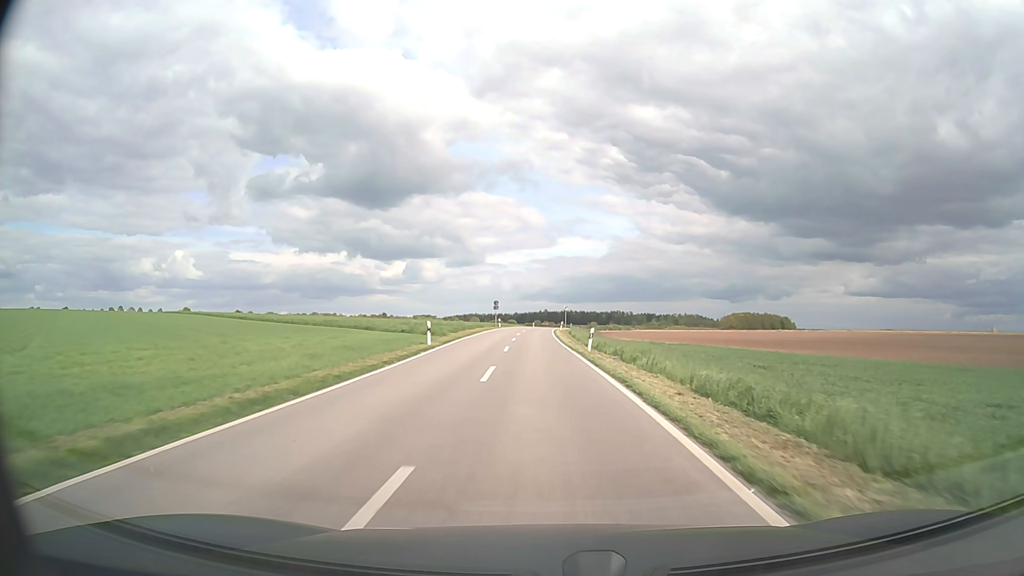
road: unclassified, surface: asphalt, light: Day
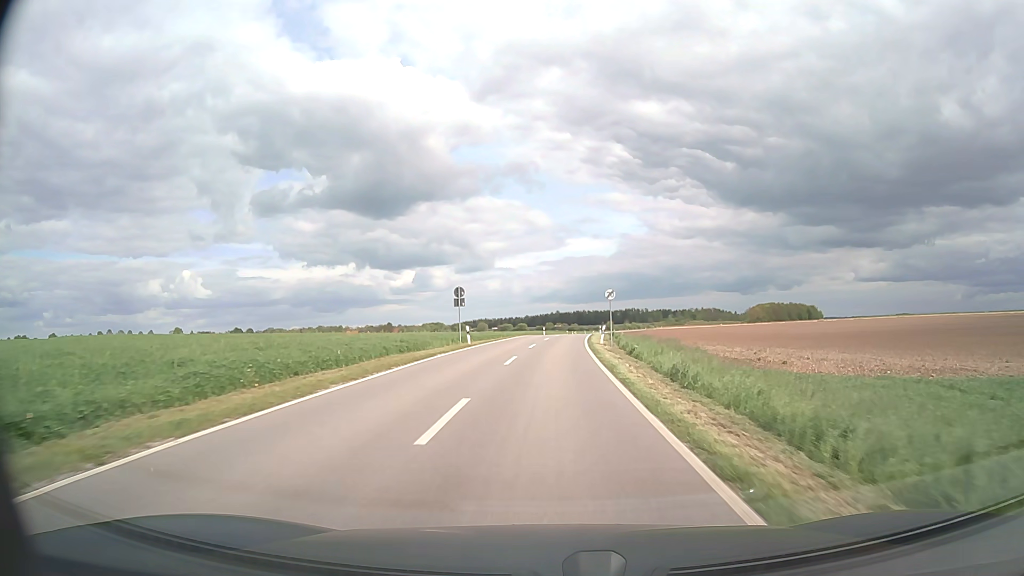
(-0.6, +42.8) m; -1°
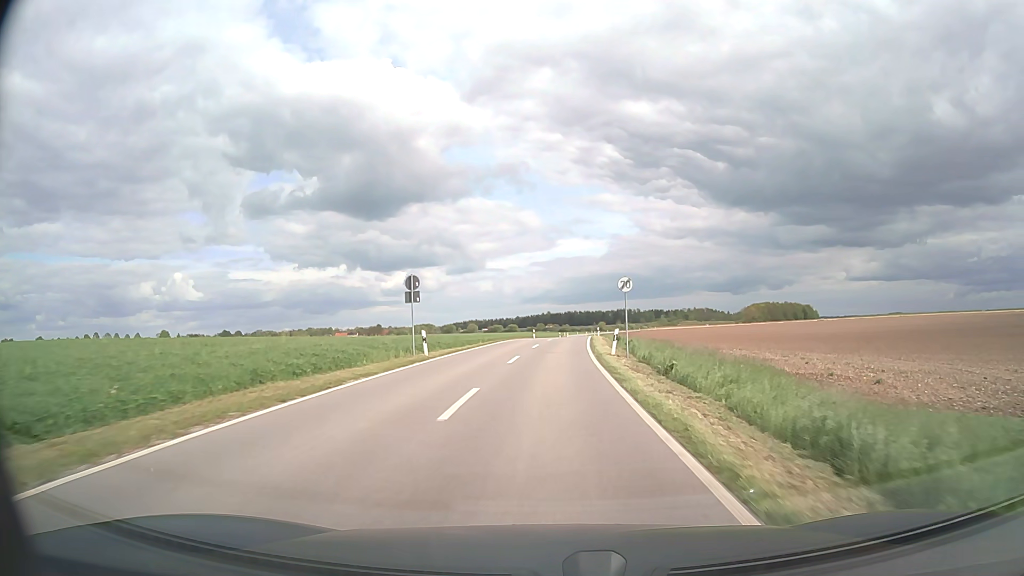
(+0.1, +10.8) m; +1°
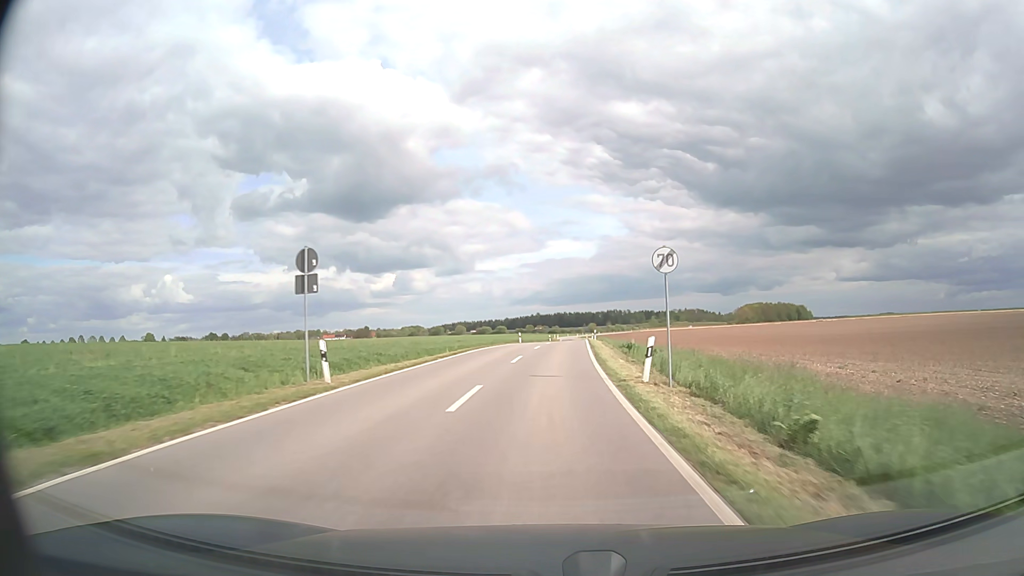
(+0.1, +10.9) m; +1°
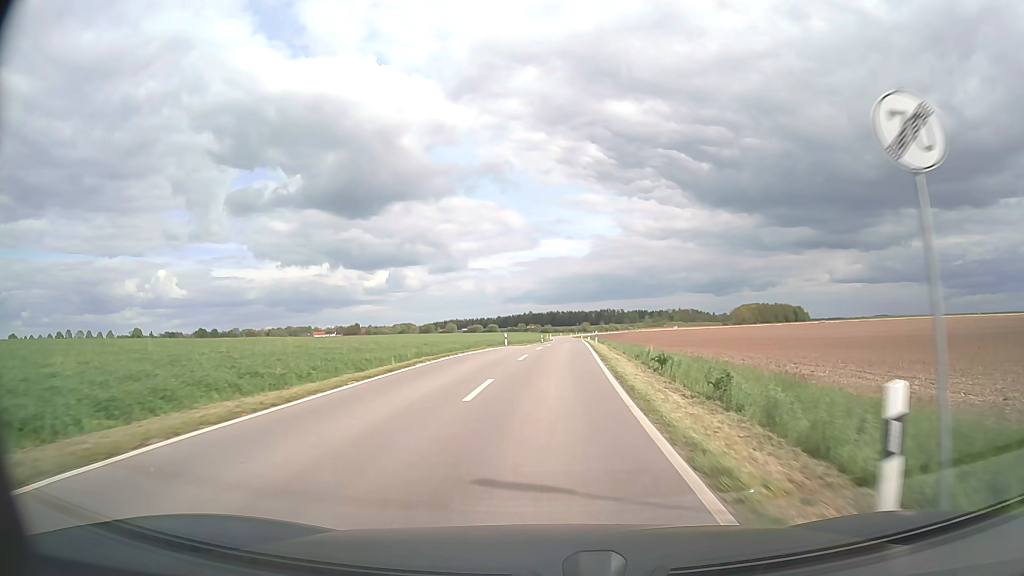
(+0.1, +10.9) m; +1°
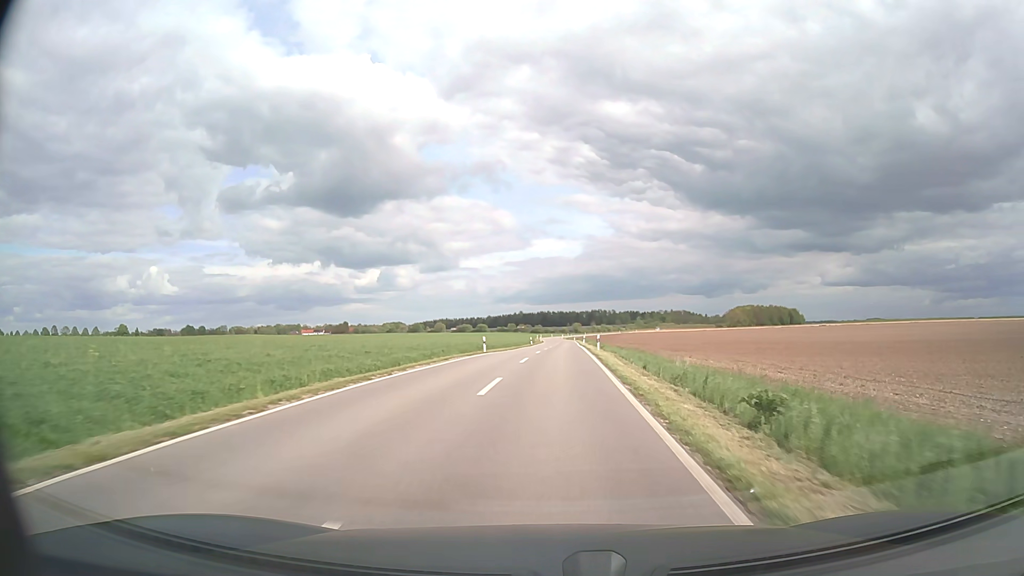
(+0.1, +11.0) m; +1°
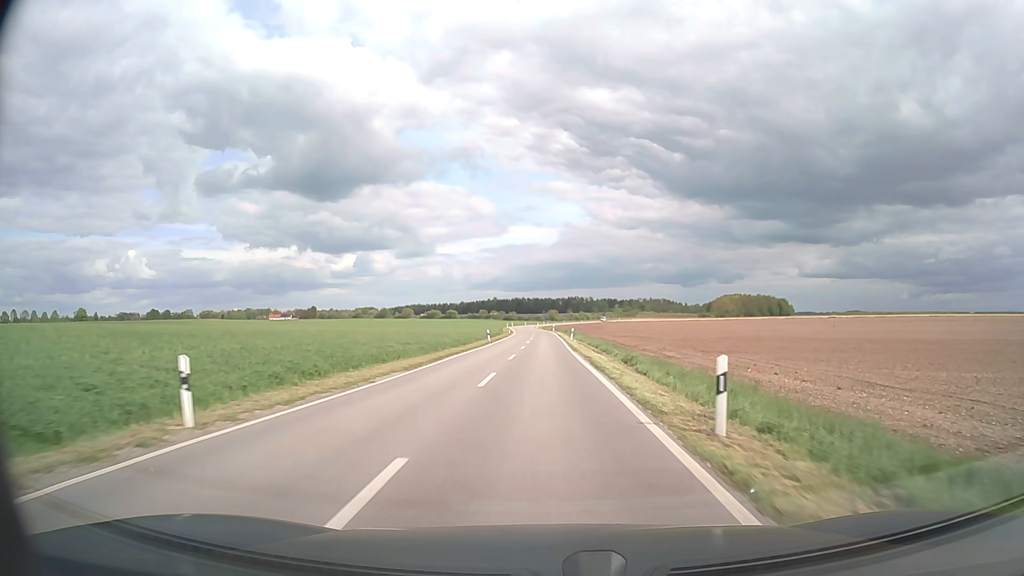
(+0.7, +34.3) m; +2°
